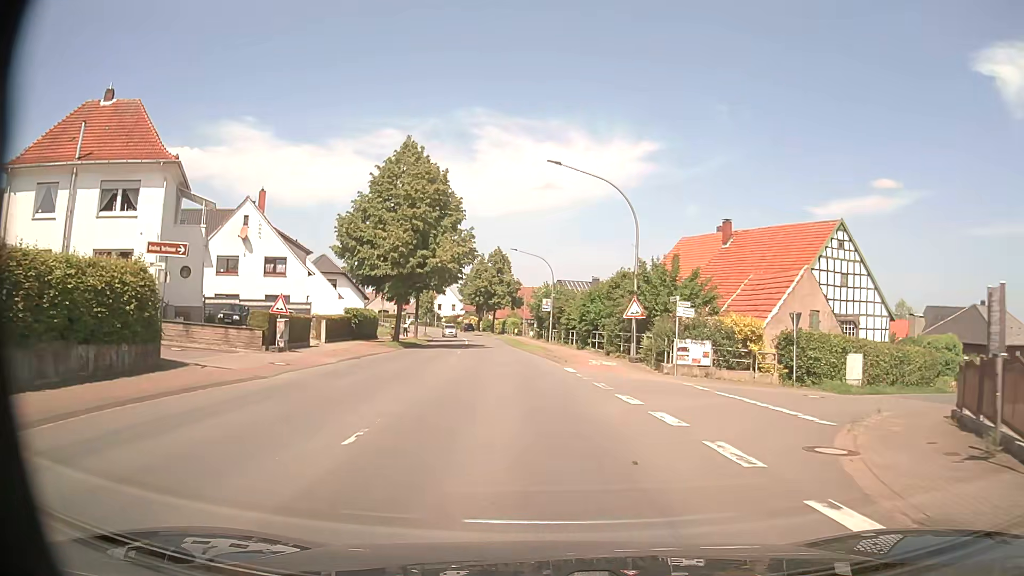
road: primary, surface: asphalt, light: Day
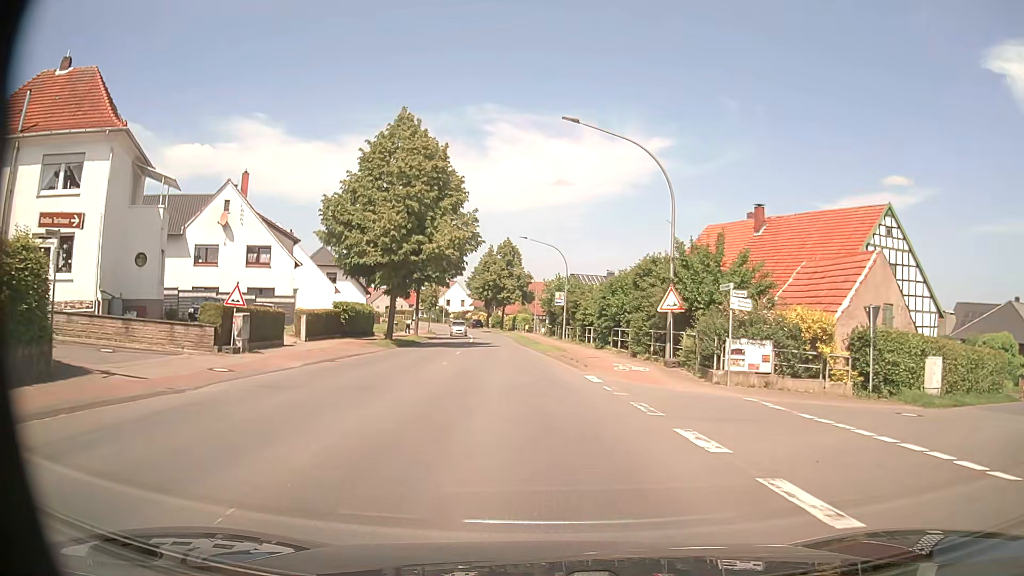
(-0.1, +5.0) m; -1°
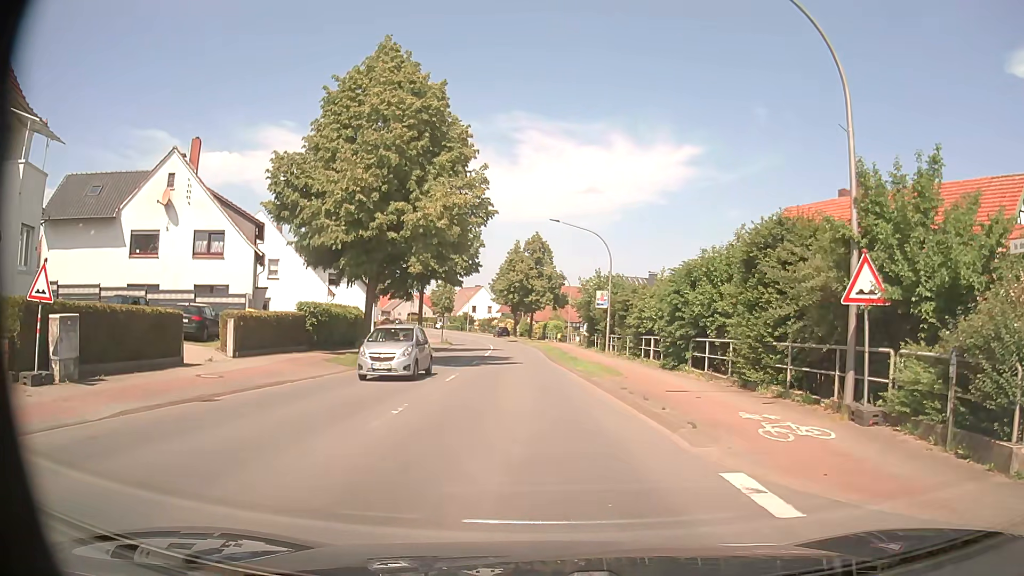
(-0.2, +10.7) m; -3°
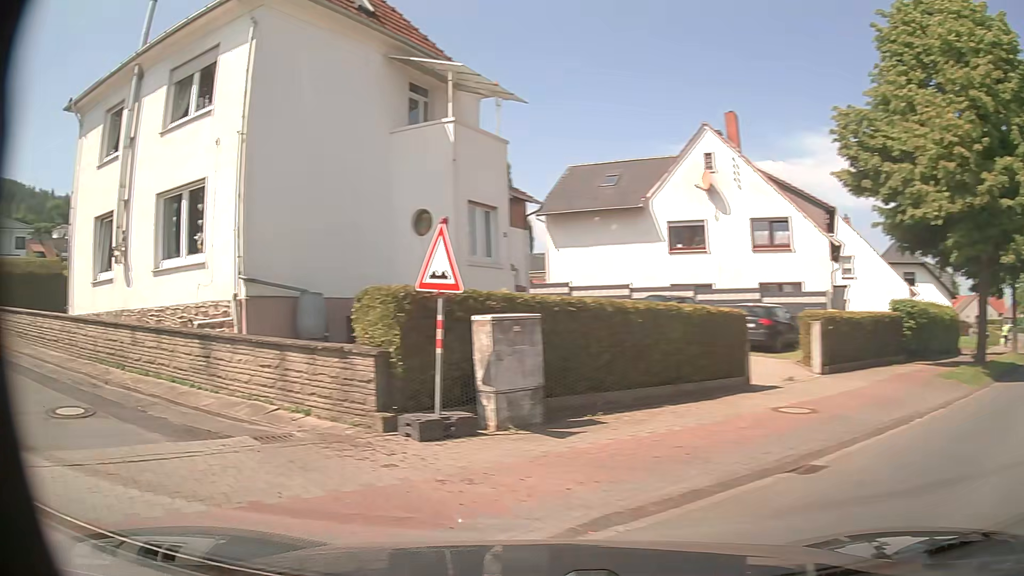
(-1.9, +6.6) m; -45°
